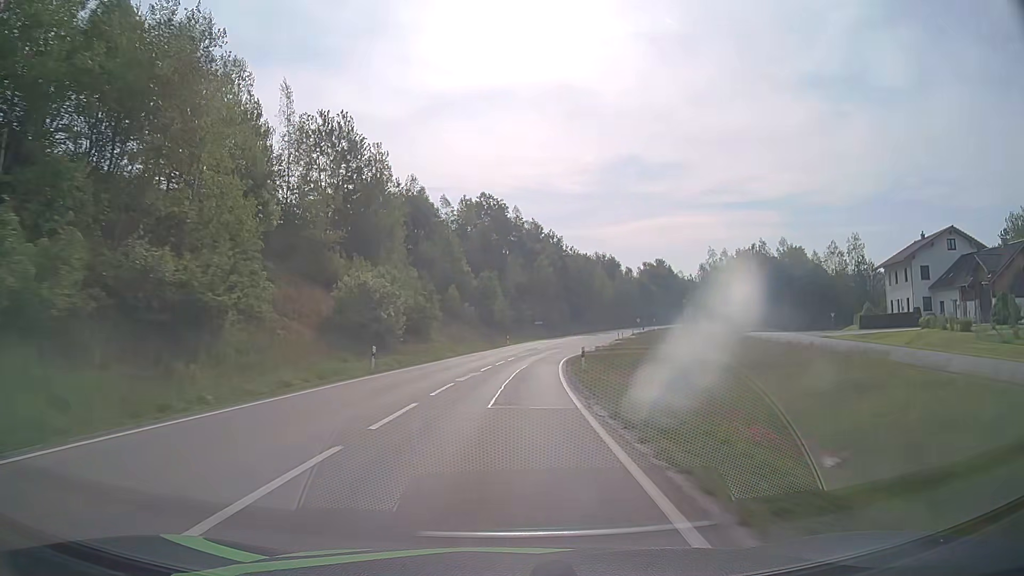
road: secondary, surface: asphalt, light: Day
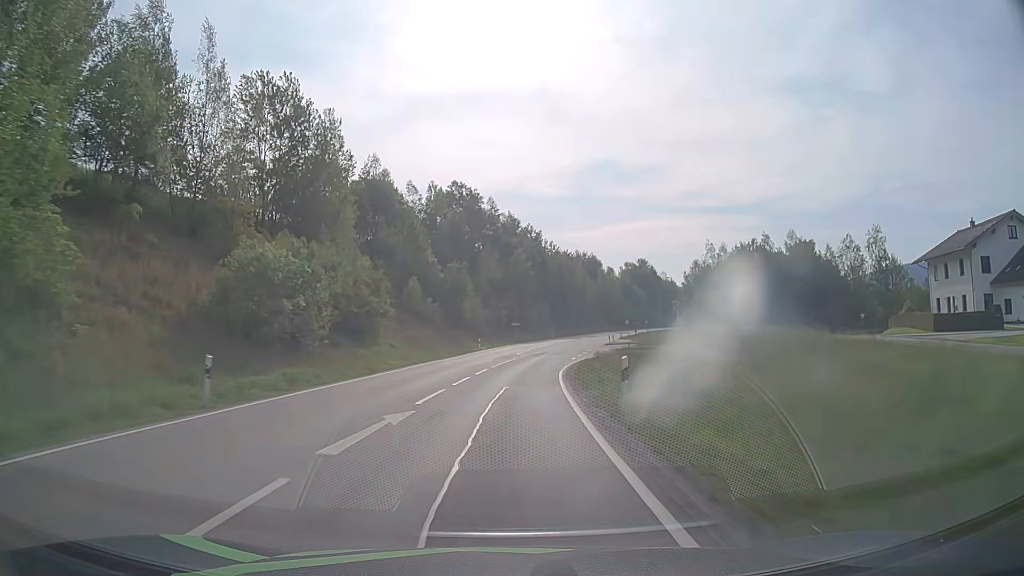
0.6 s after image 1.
(+0.3, +13.9) m; +2°
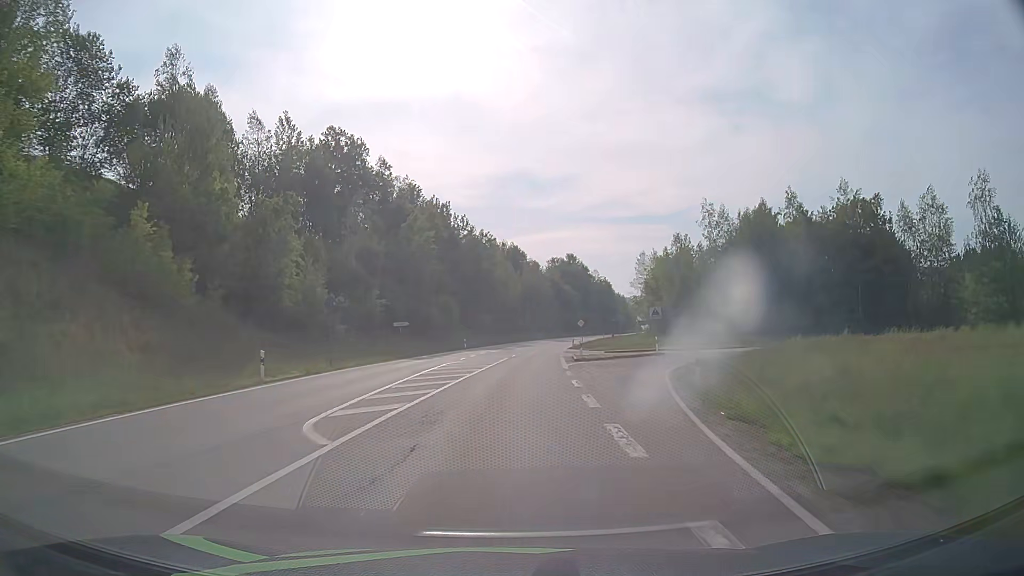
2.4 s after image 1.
(+2.7, +41.1) m; +8°
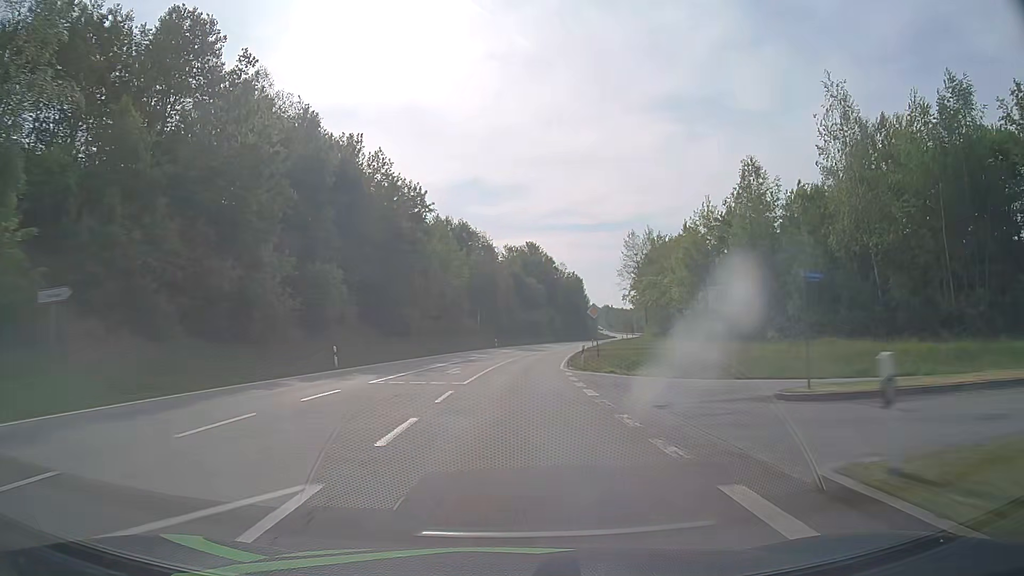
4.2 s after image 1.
(+1.4, +40.8) m; +4°
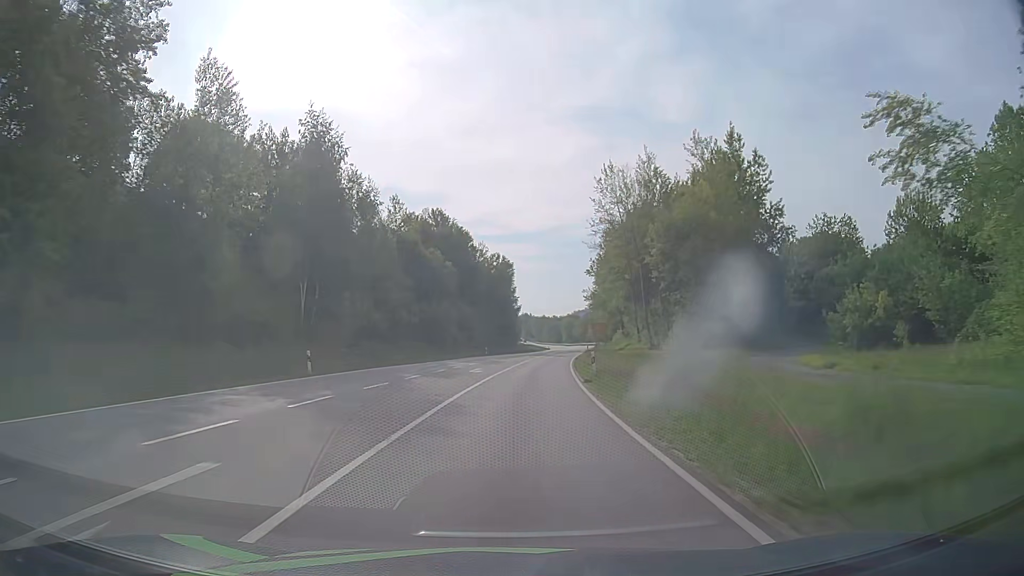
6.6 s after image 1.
(+3.3, +54.1) m; +7°
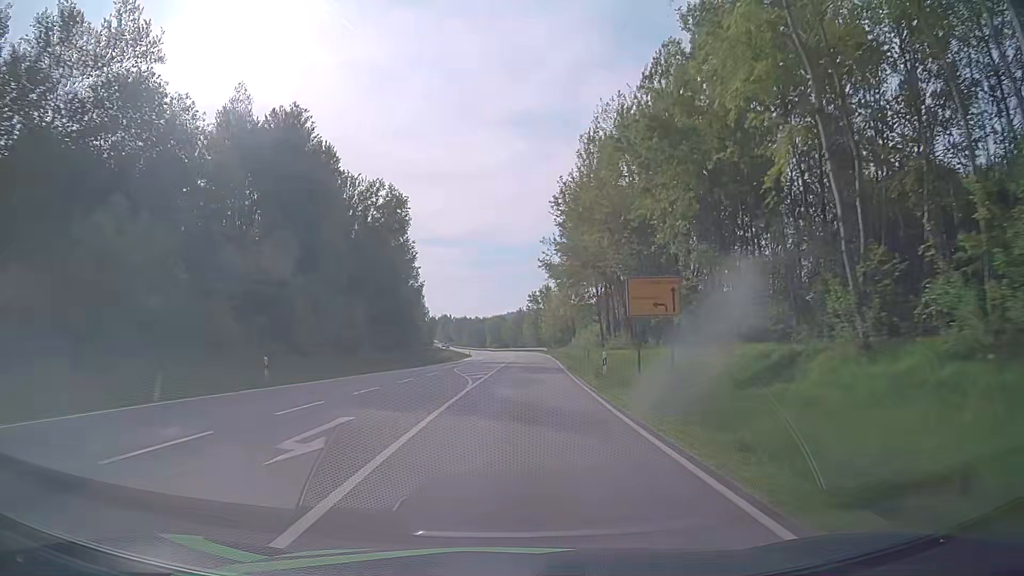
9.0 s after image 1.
(+3.2, +54.6) m; +6°
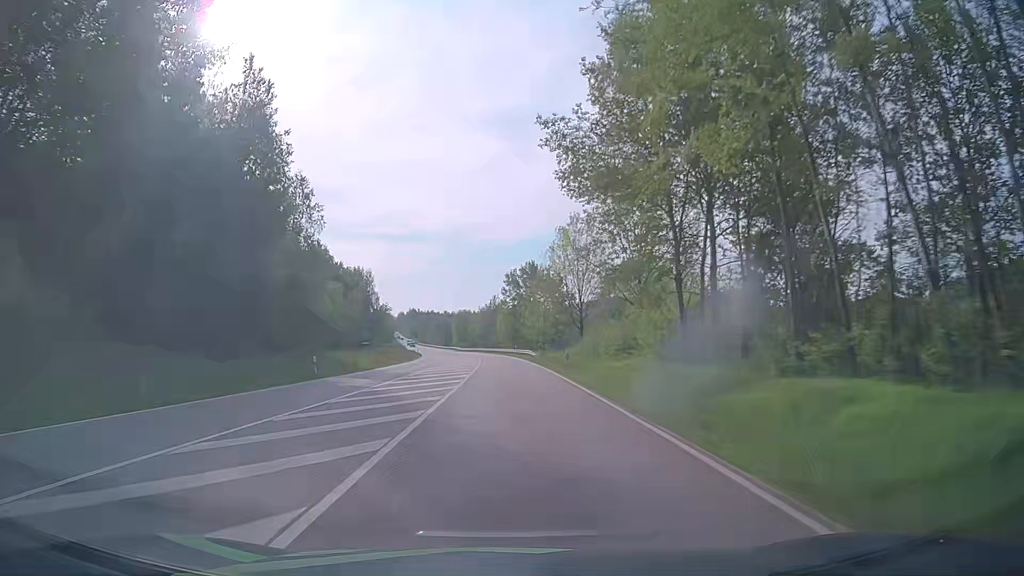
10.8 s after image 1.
(+1.1, +41.4) m; +2°
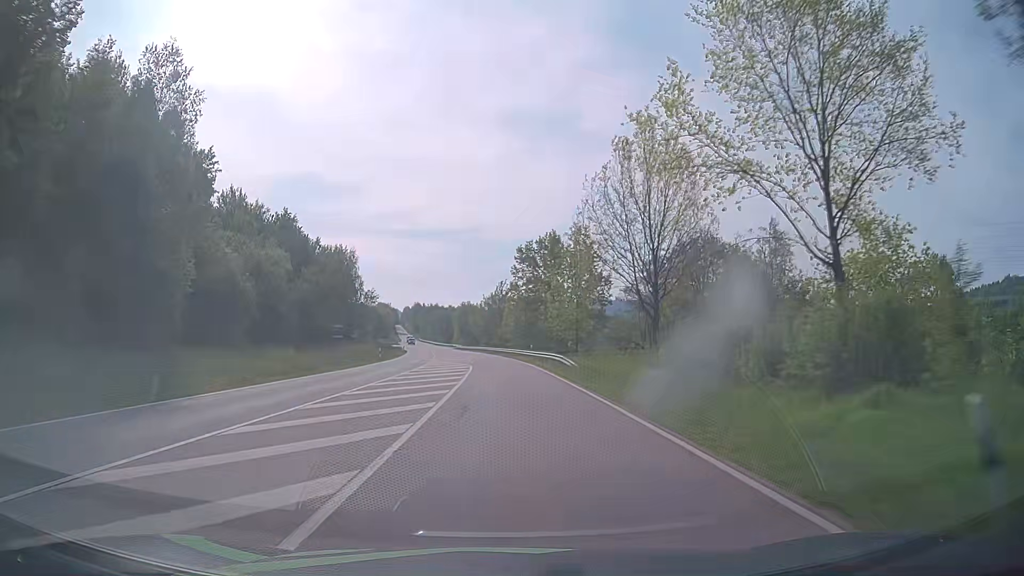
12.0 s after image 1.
(0.0, +27.6) m; 0°
(0, +10) (0, +20) (0, +30) (-1, +40) (-1, +50) (-2, +60) (-3, +70) (-4, +80) (-5, +90) (-6, +100) m
